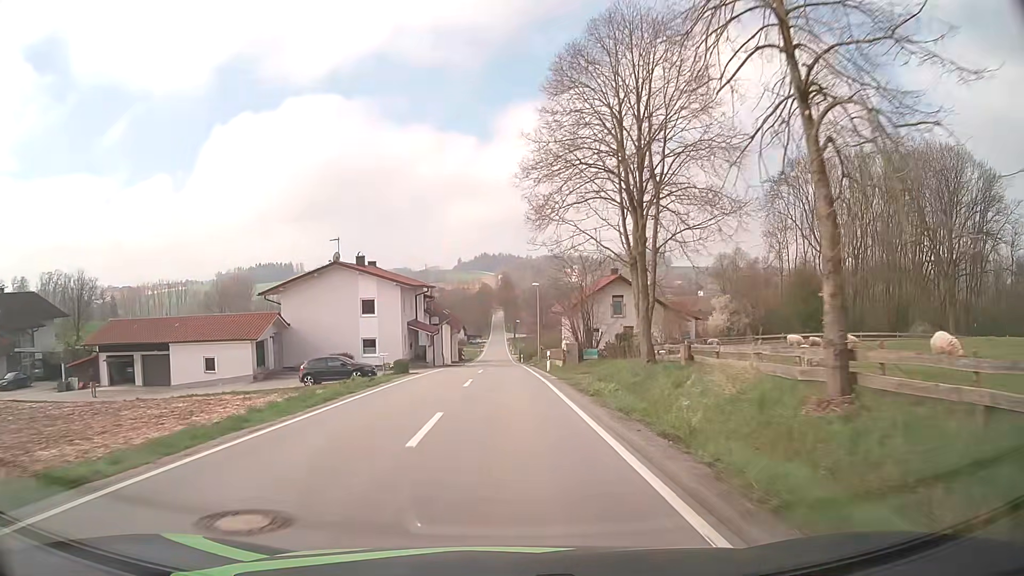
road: tertiary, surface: asphalt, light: Day
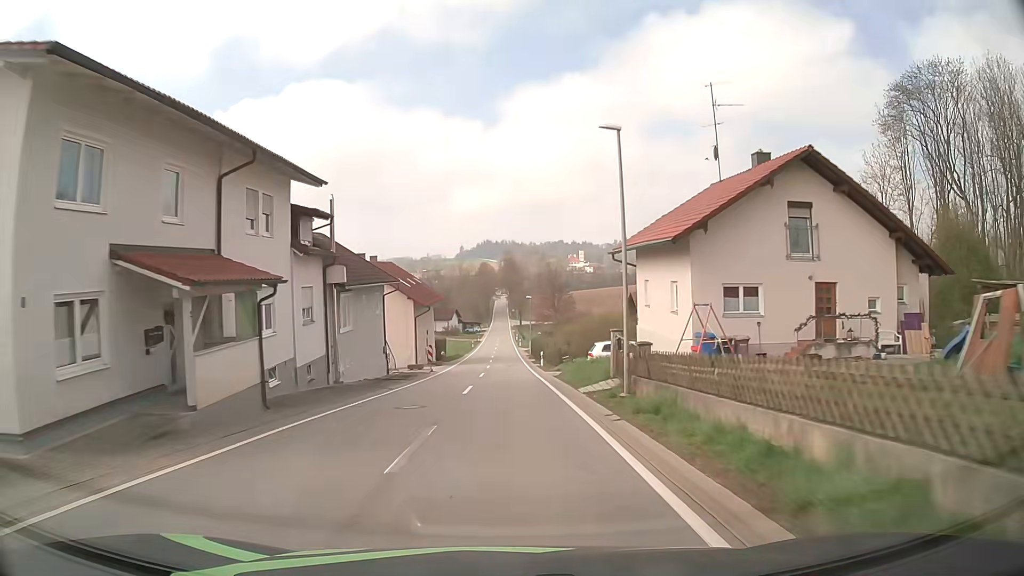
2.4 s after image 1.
(-0.3, +37.3) m; -1°
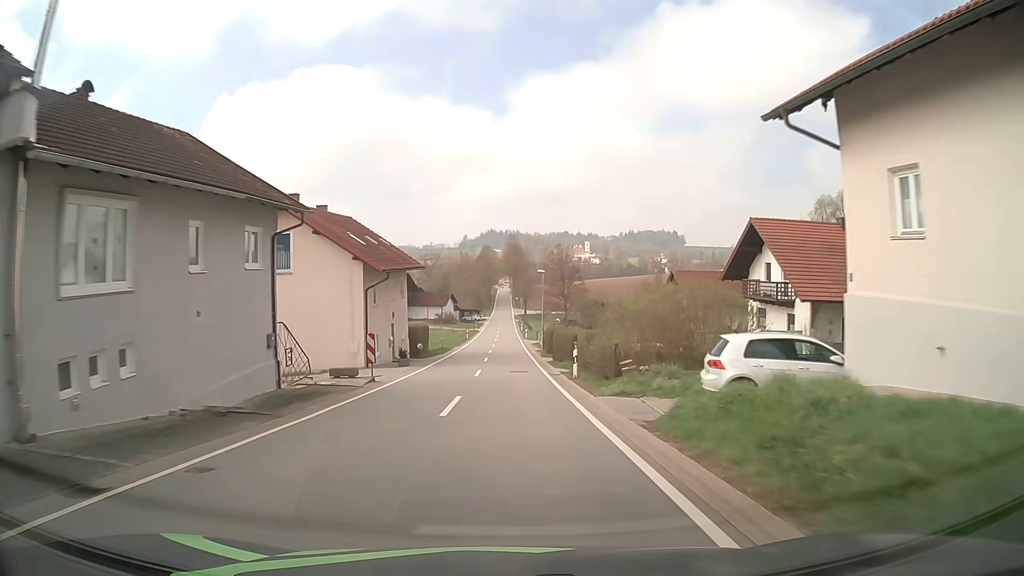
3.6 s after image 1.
(-0.1, +18.8) m; -1°
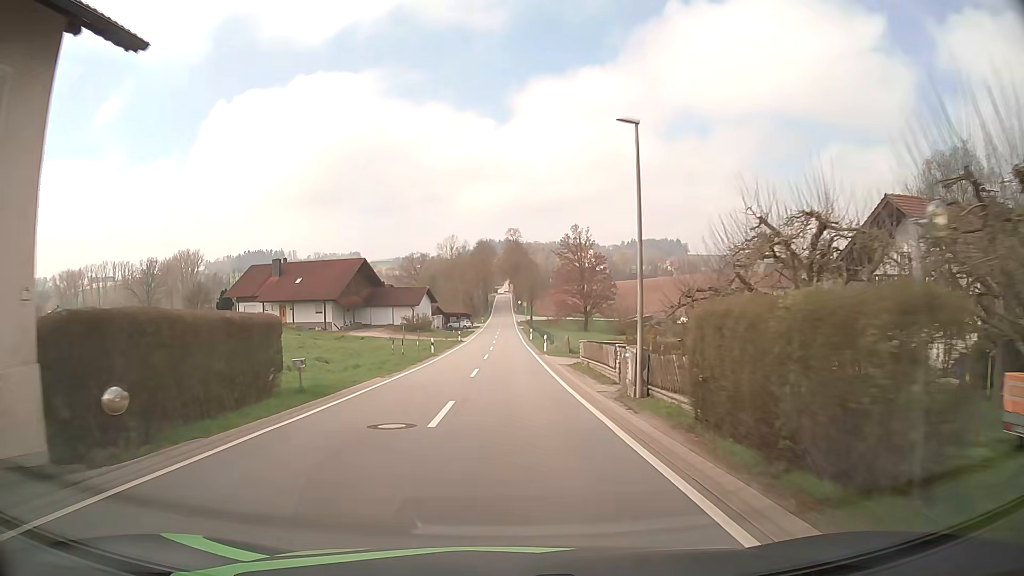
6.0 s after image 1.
(+0.2, +37.5) m; 0°
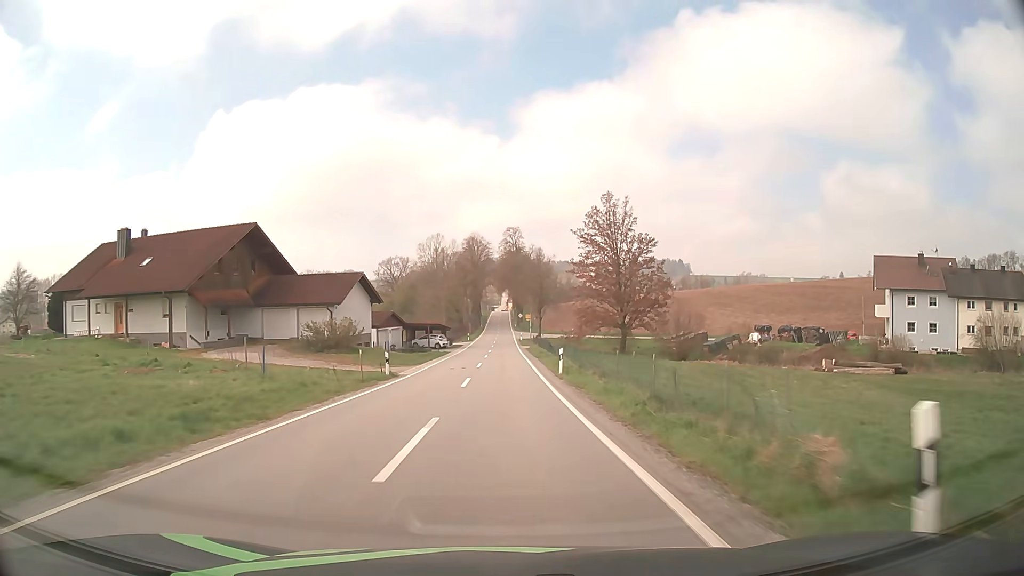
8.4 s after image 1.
(+0.1, +38.1) m; 0°
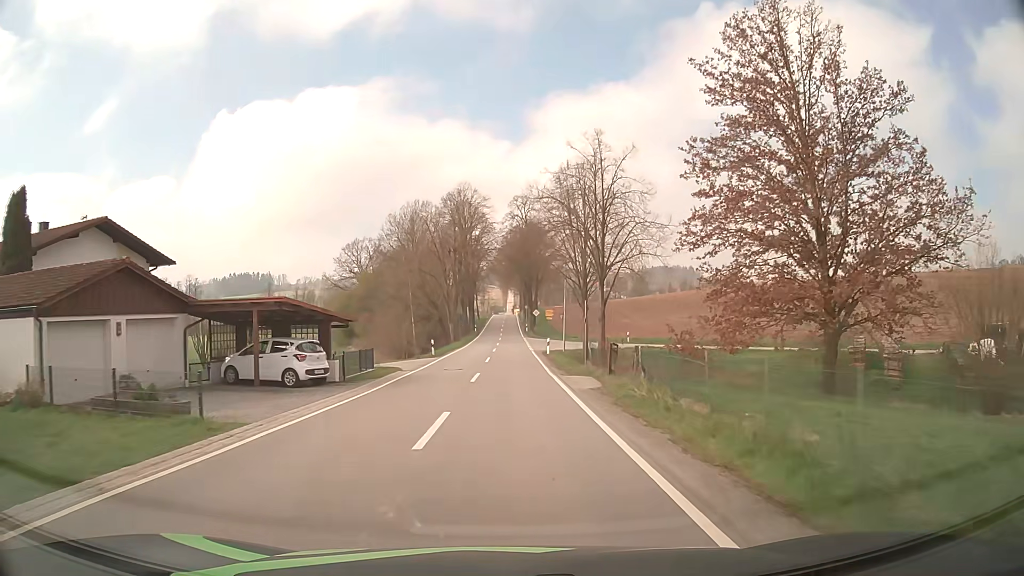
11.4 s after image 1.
(-0.3, +47.5) m; 0°
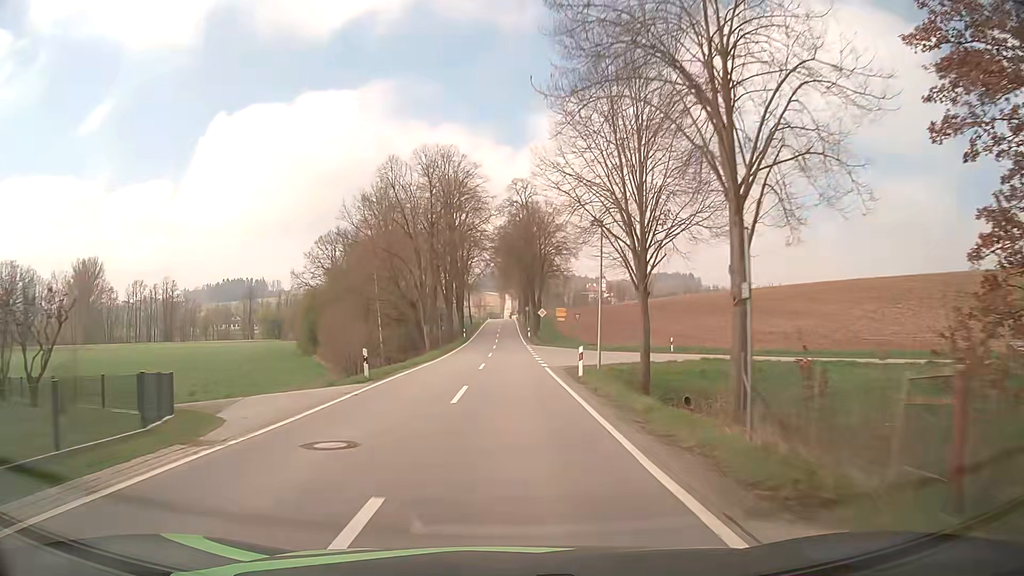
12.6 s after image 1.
(0.0, +18.6) m; 0°
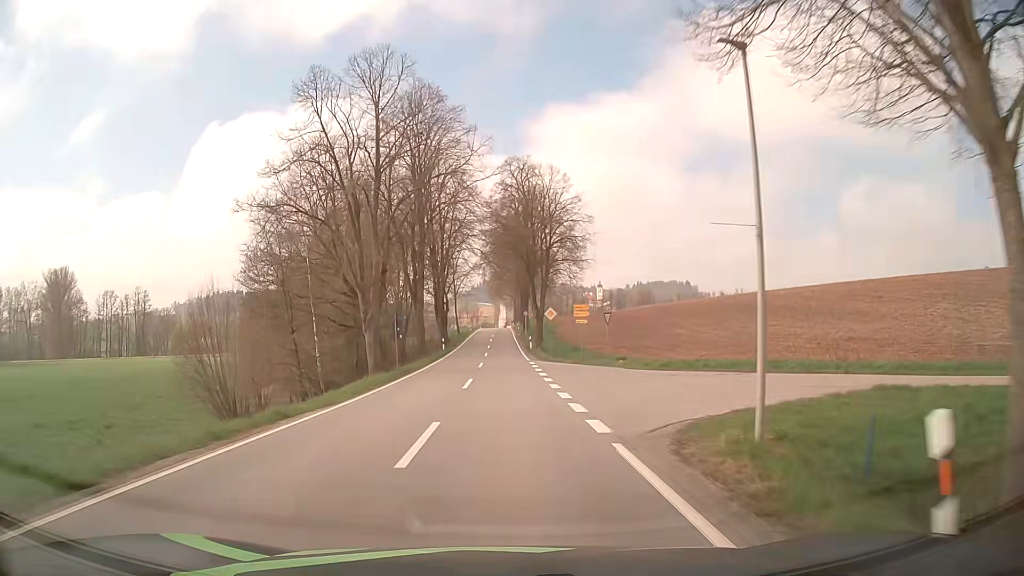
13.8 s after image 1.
(+0.1, +18.3) m; +1°
(0, +10) (0, +20) (0, +30) (0, +40) (0, +50) (0, +60) (0, +70) (-1, +80) (-1, +90) (-1, +100) m
